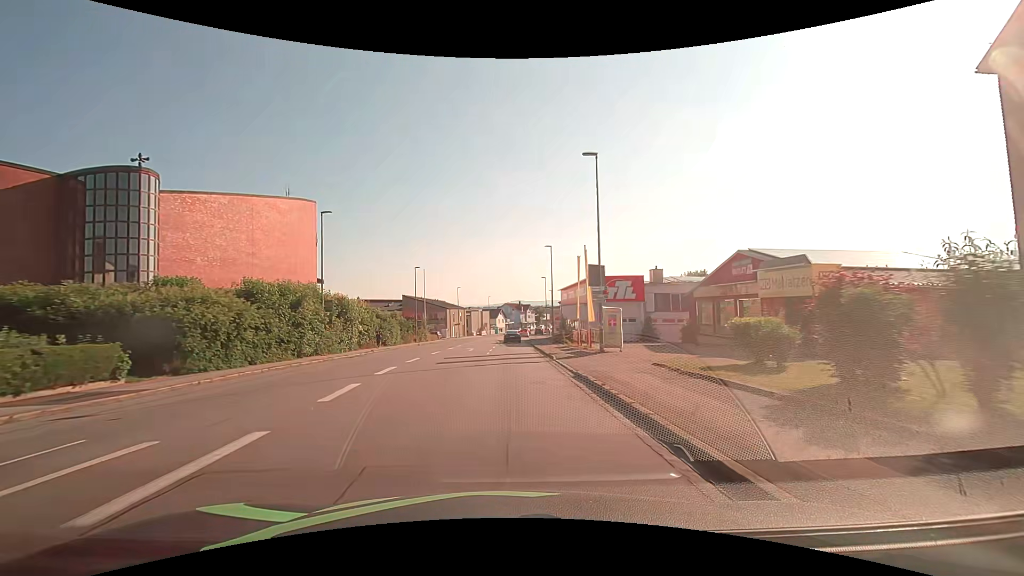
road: tertiary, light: Day
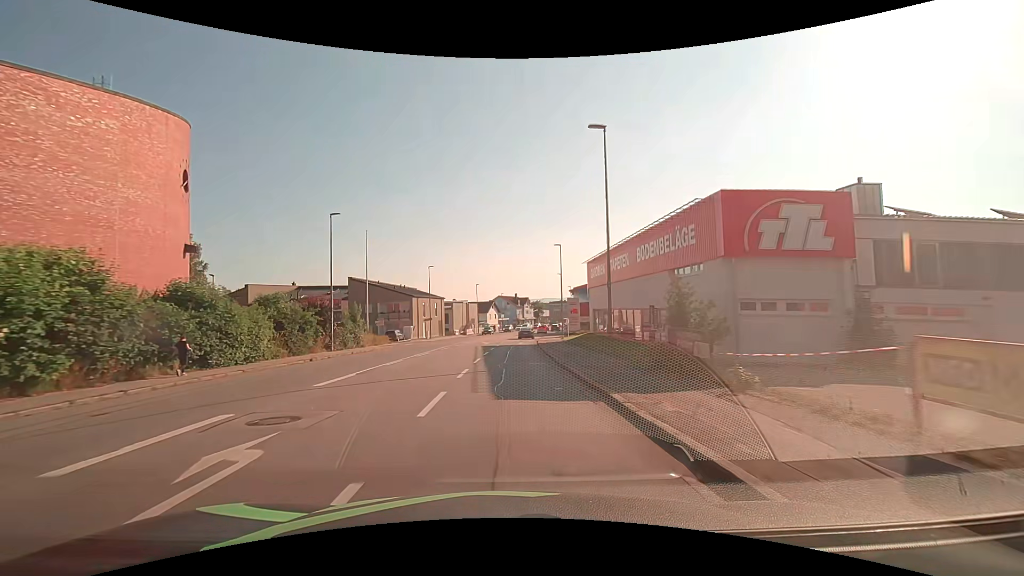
(-0.2, +31.3) m; 0°
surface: asphalt
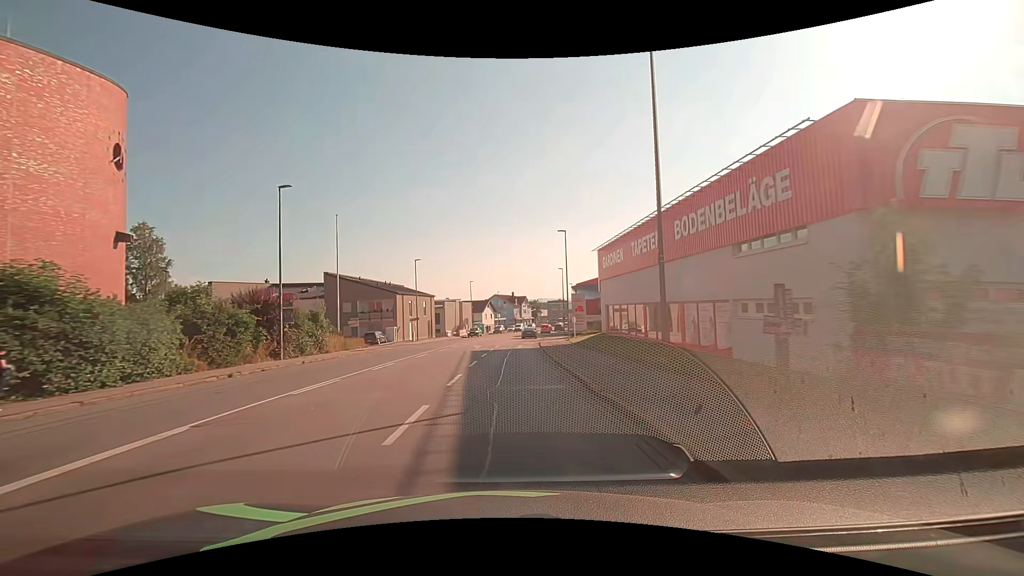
(0.0, +7.8) m; 0°
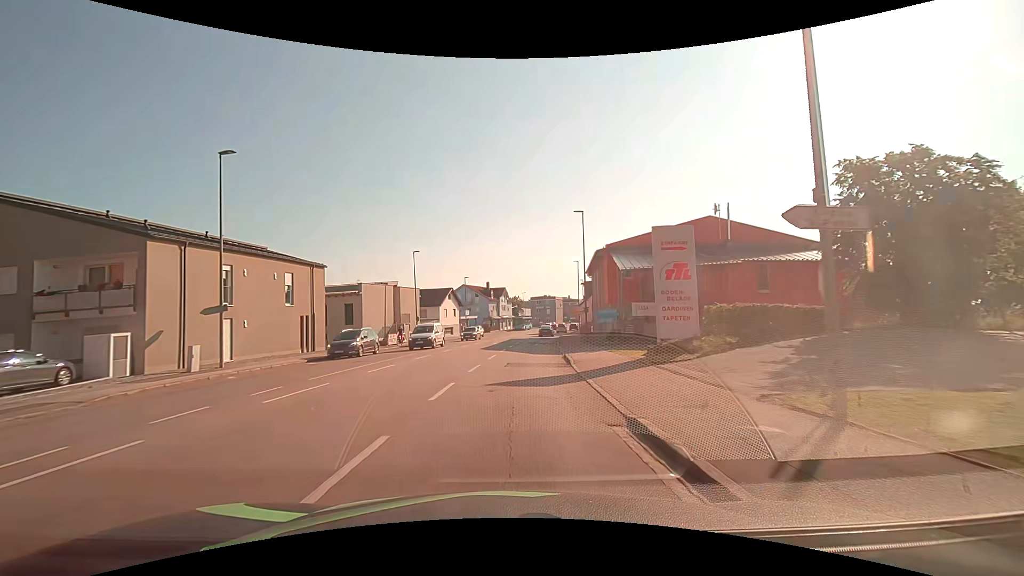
(+0.5, +39.0) m; +2°
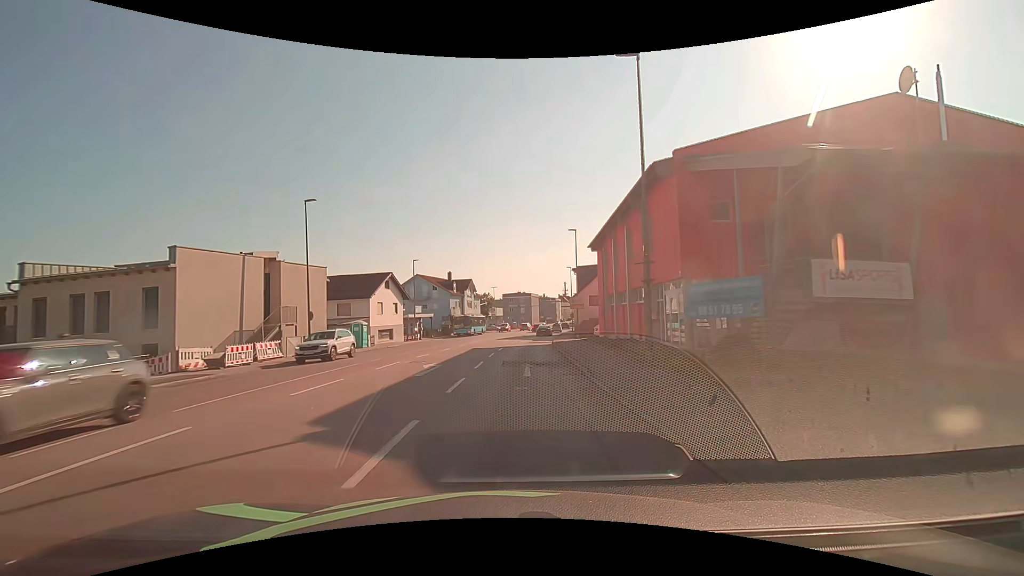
(+0.6, +23.3) m; +3°
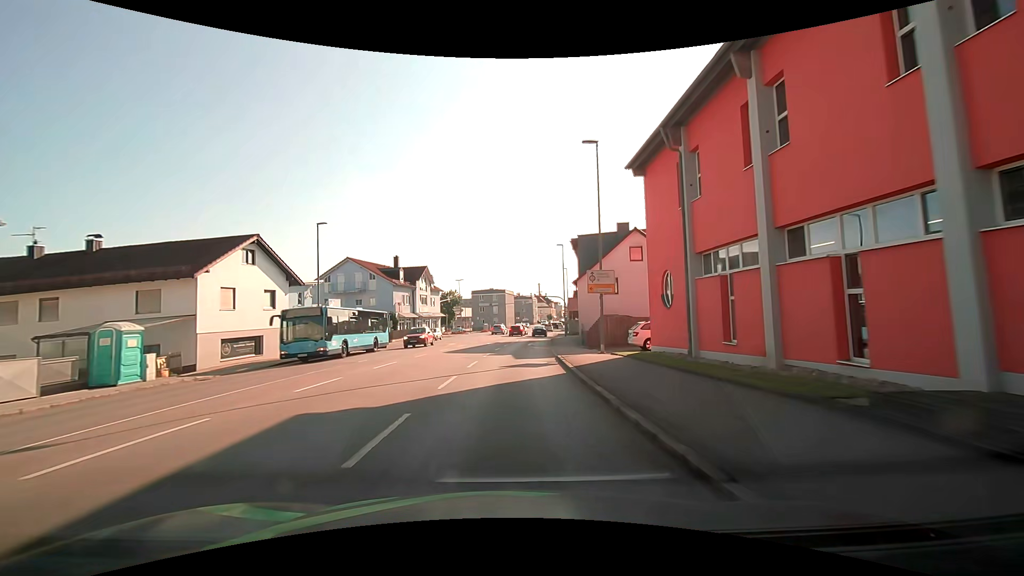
(+0.7, +23.2) m; +3°
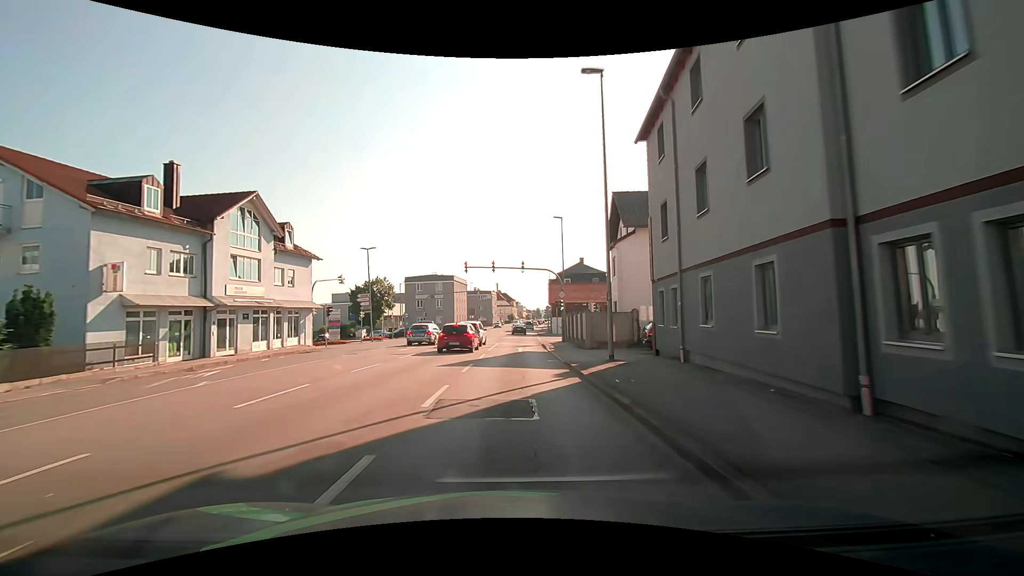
(+1.3, +38.7) m; +5°
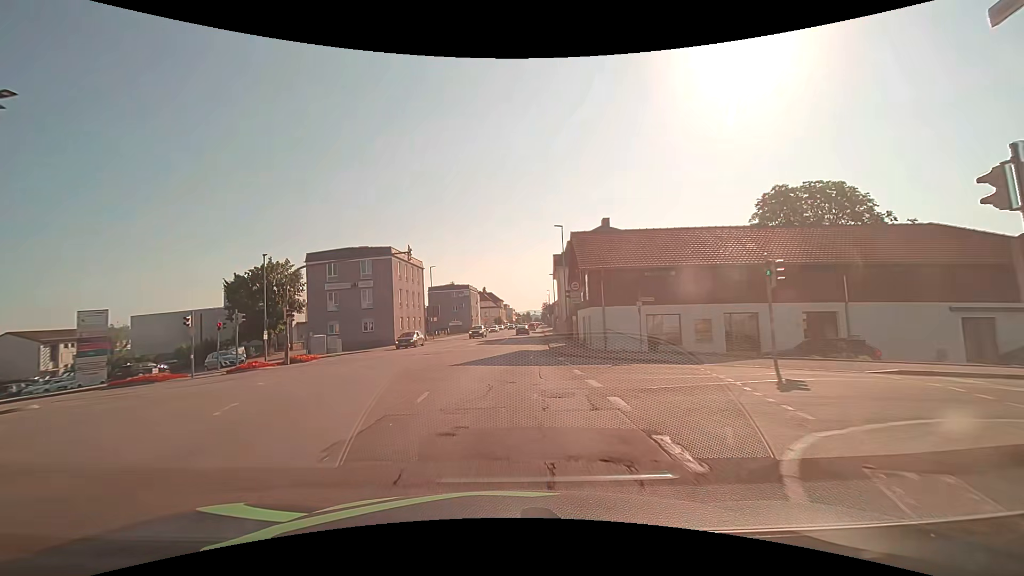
(+1.0, +38.7) m; +2°
(0, +10) (0, +20) (0, +30) (+1, +40) (+1, +50) (+2, +60) (+3, +70) (+3, +80) (+4, +90) (+4, +100) m
